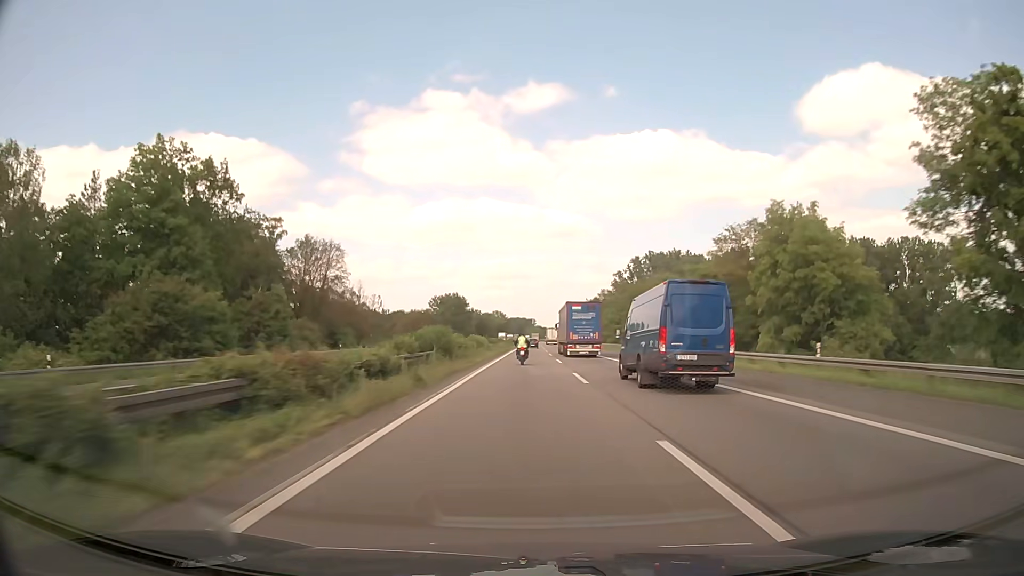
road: motorway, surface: asphalt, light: Day
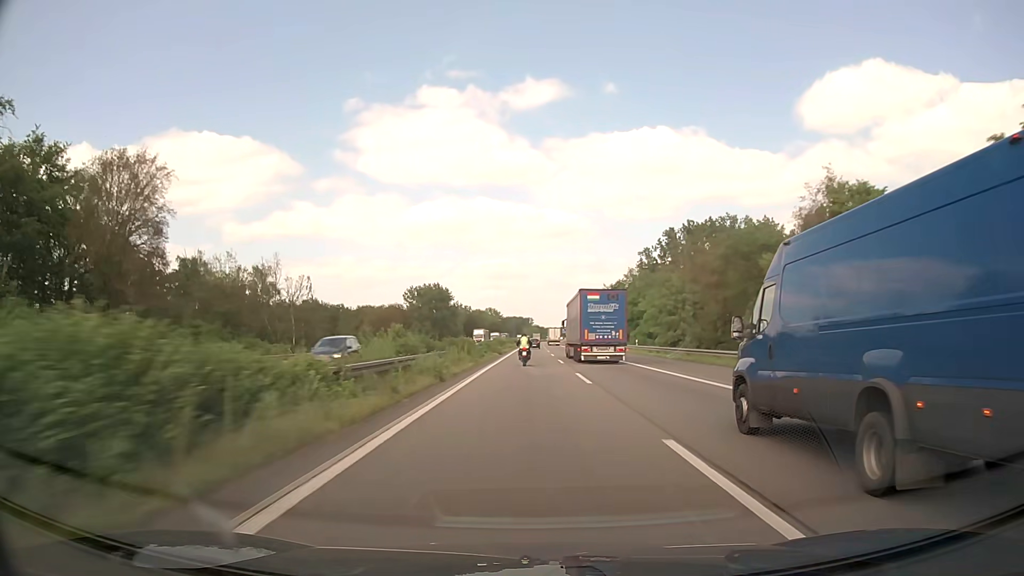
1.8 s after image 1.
(0.0, +53.8) m; 0°
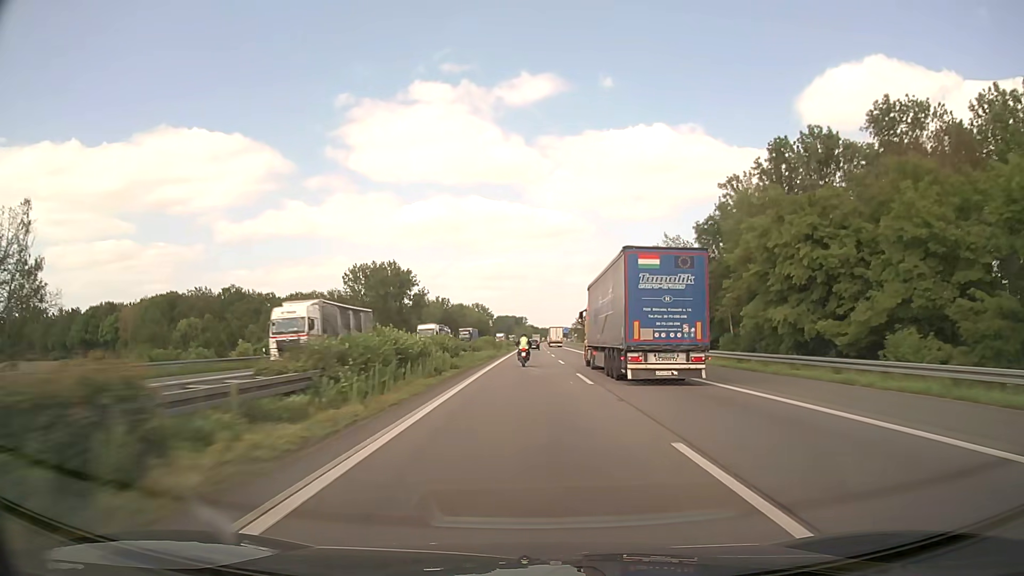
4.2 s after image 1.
(+0.5, +72.1) m; +1°
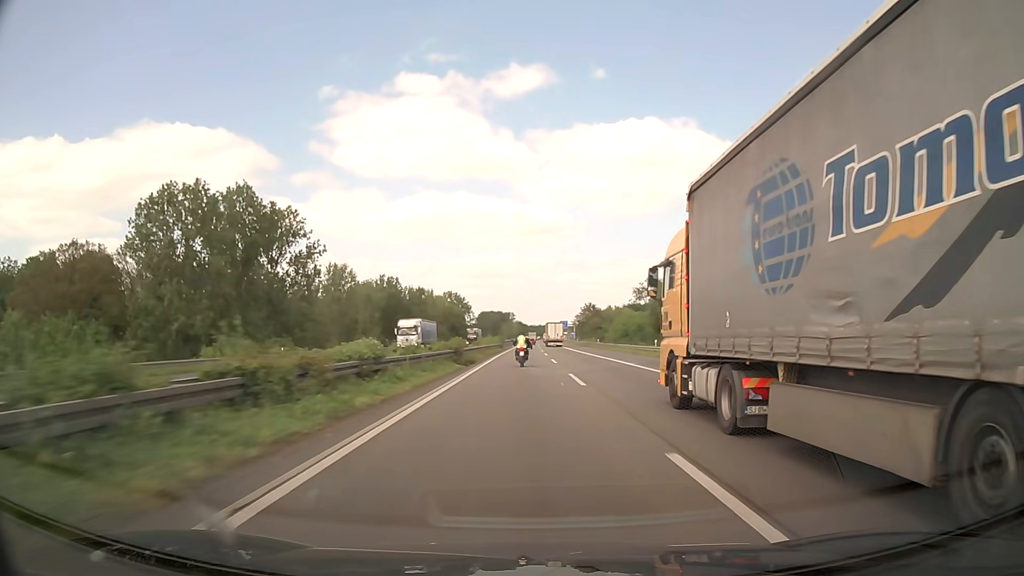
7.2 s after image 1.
(+0.7, +90.9) m; +1°
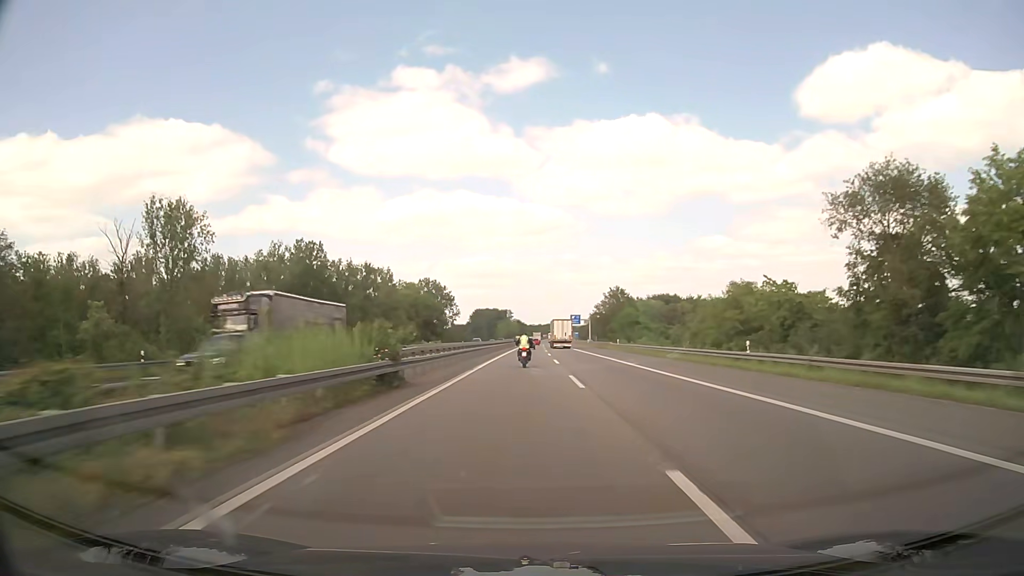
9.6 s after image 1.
(+0.2, +72.8) m; 0°
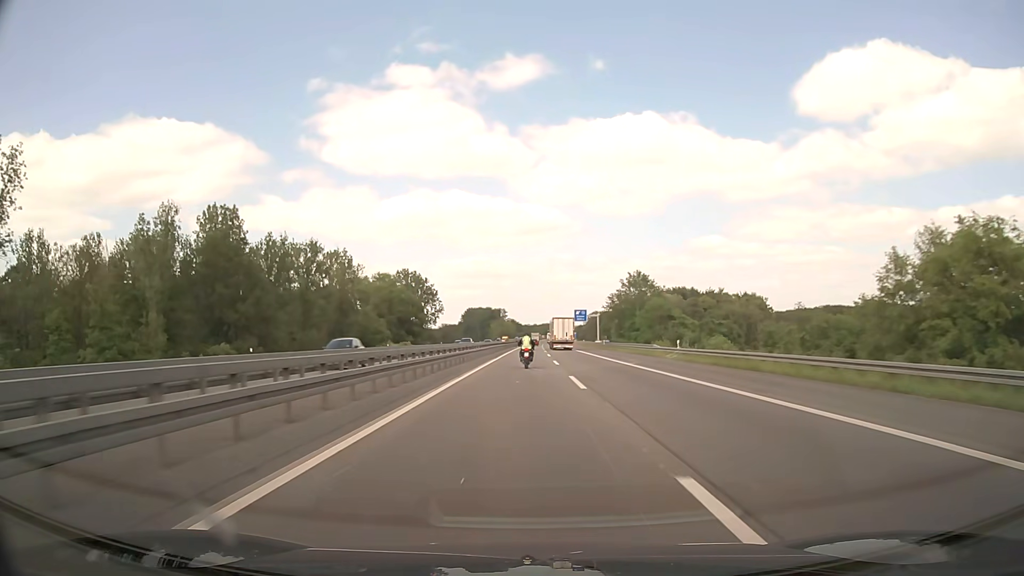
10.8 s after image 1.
(+0.1, +36.3) m; 0°
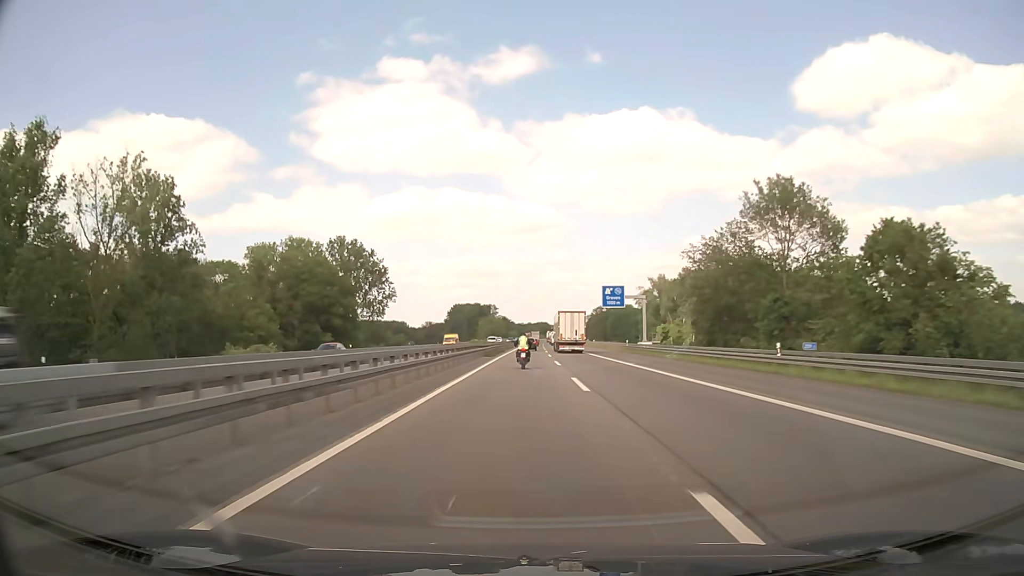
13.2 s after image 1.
(+0.3, +72.7) m; +1°
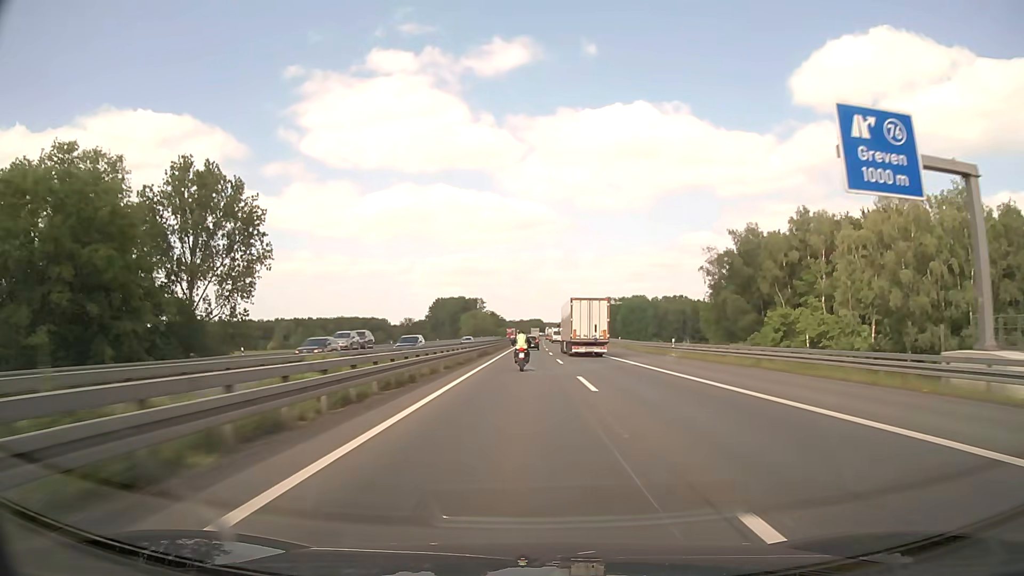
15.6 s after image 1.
(+0.3, +72.4) m; +1°
(0, +10) (0, +20) (0, +30) (0, +40) (0, +50) (0, +60) (0, +70) (0, +80) (0, +90) (+1, +100) m
